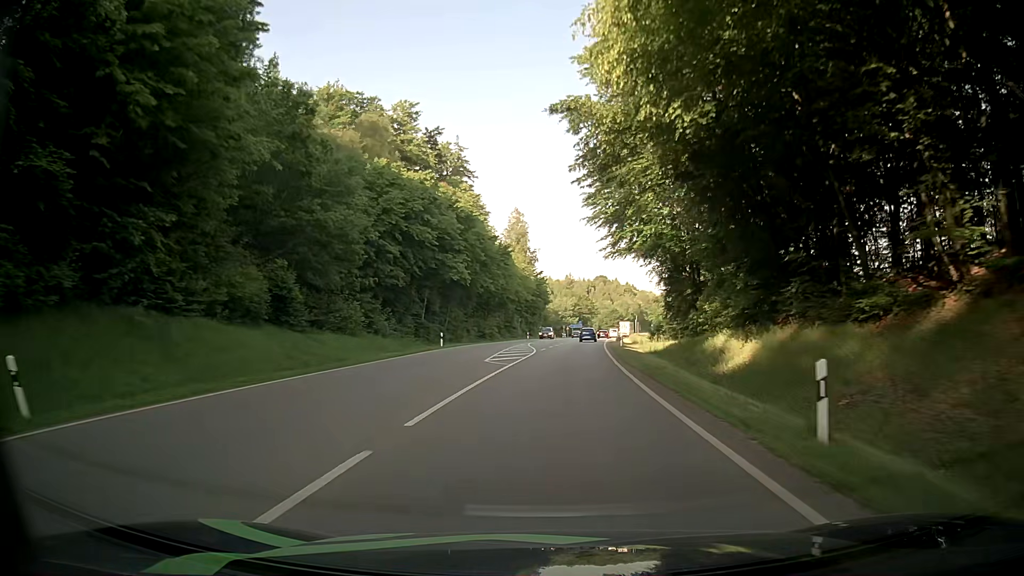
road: secondary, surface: asphalt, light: Day
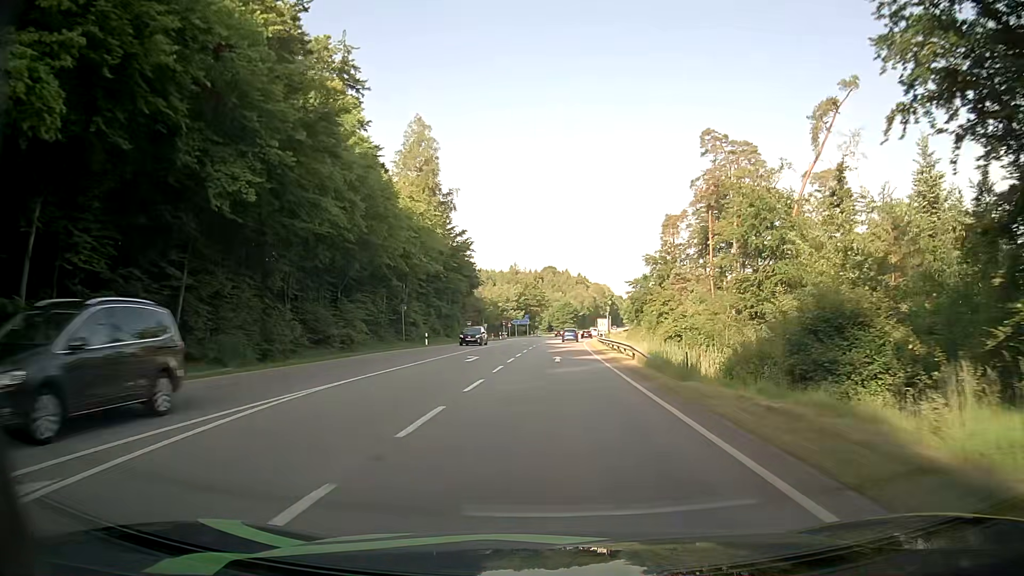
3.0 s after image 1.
(+2.2, +49.6) m; +5°
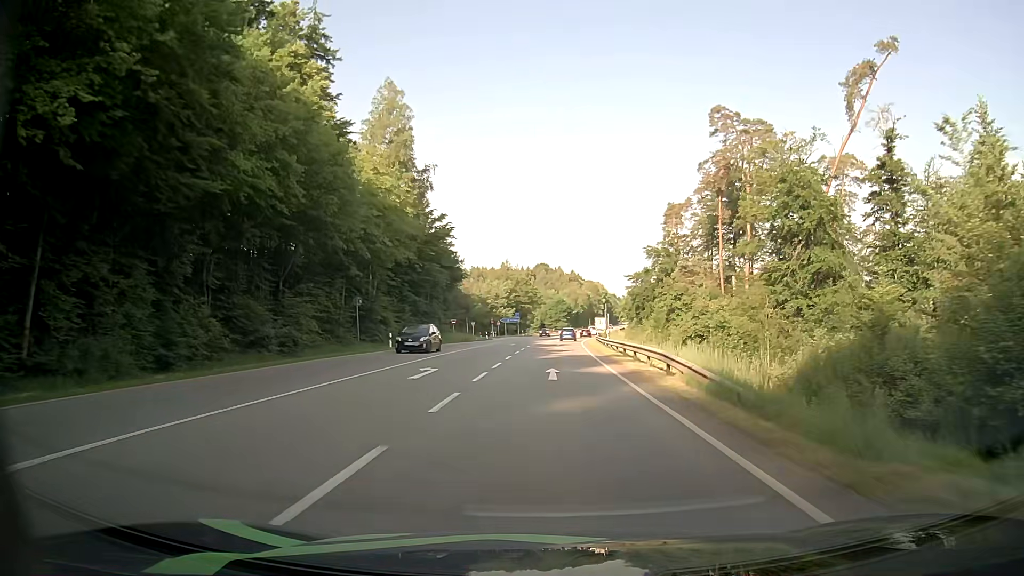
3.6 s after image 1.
(0.0, +9.9) m; +1°
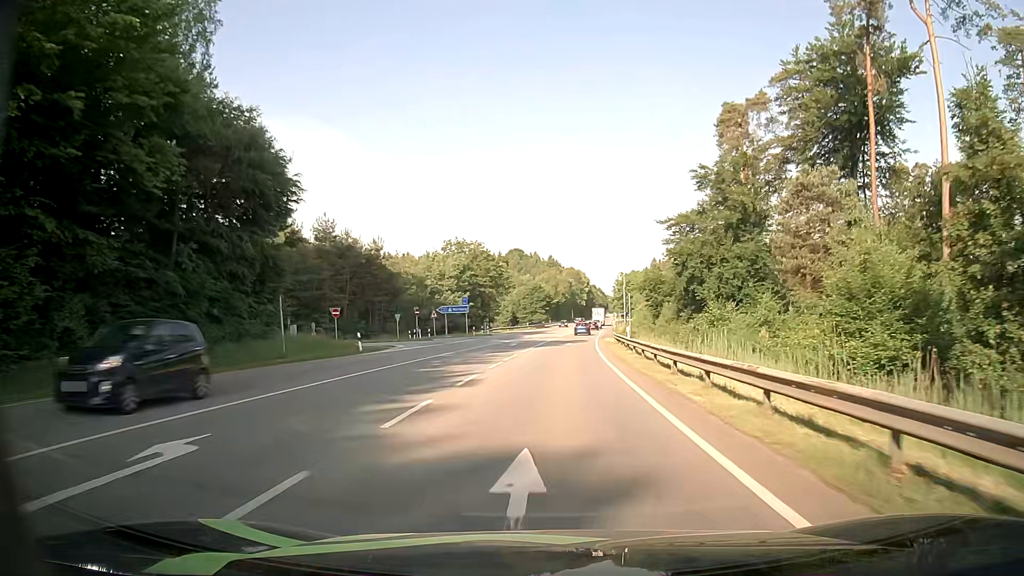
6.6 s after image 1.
(+0.7, +49.6) m; +2°
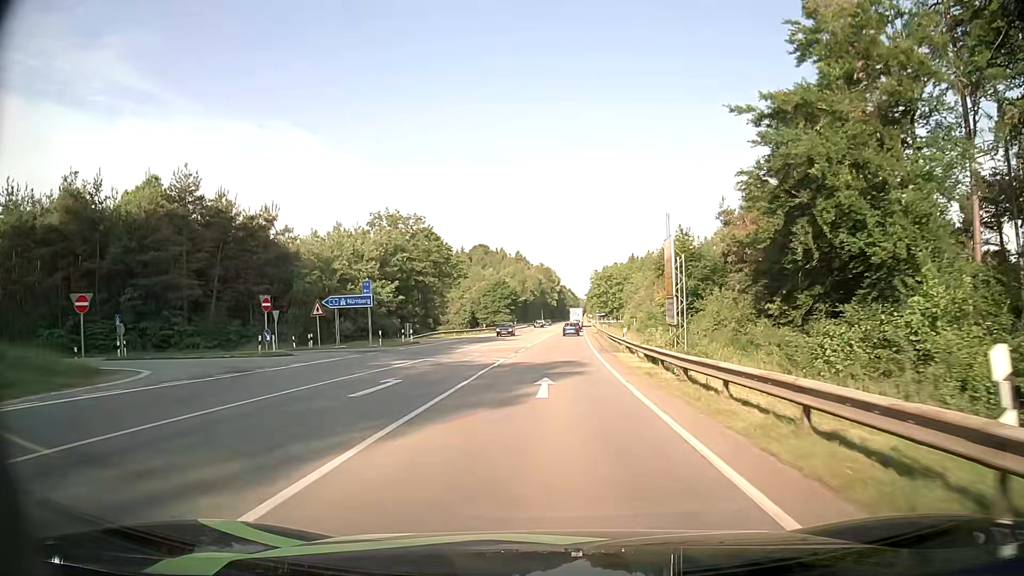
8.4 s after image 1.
(+0.6, +30.0) m; +2°
